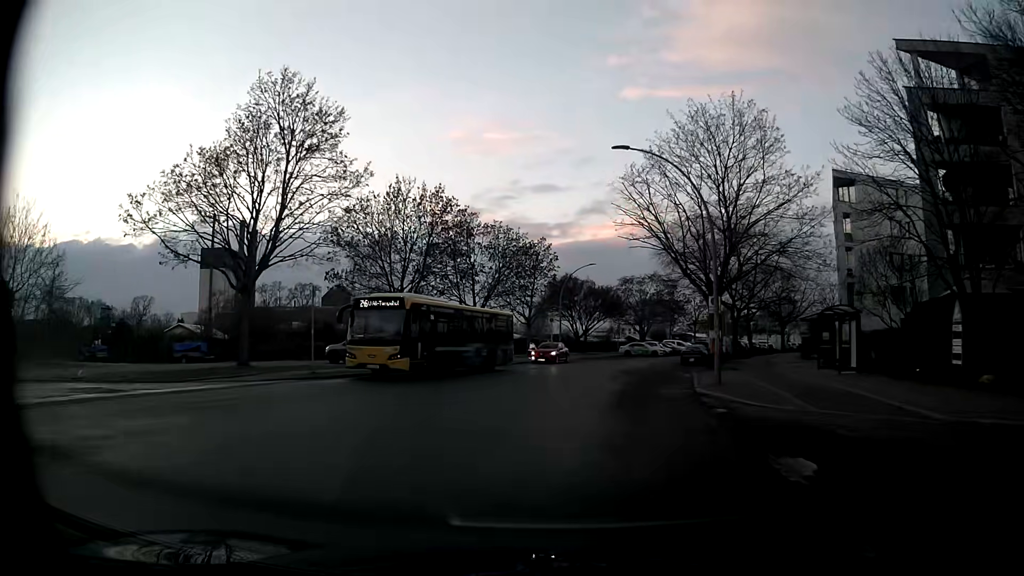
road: residential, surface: asphalt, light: Day
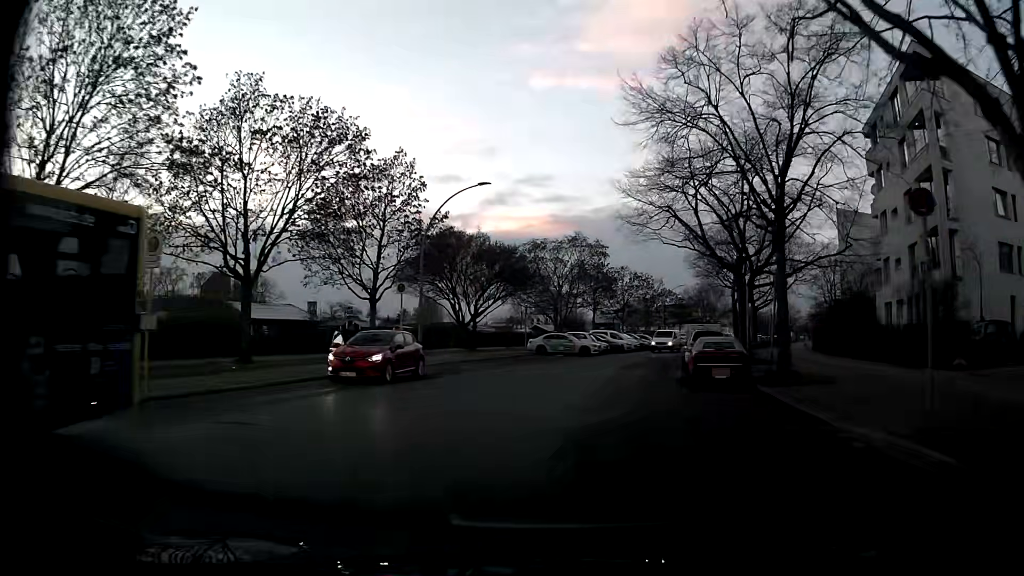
(+1.7, +26.9) m; +8°
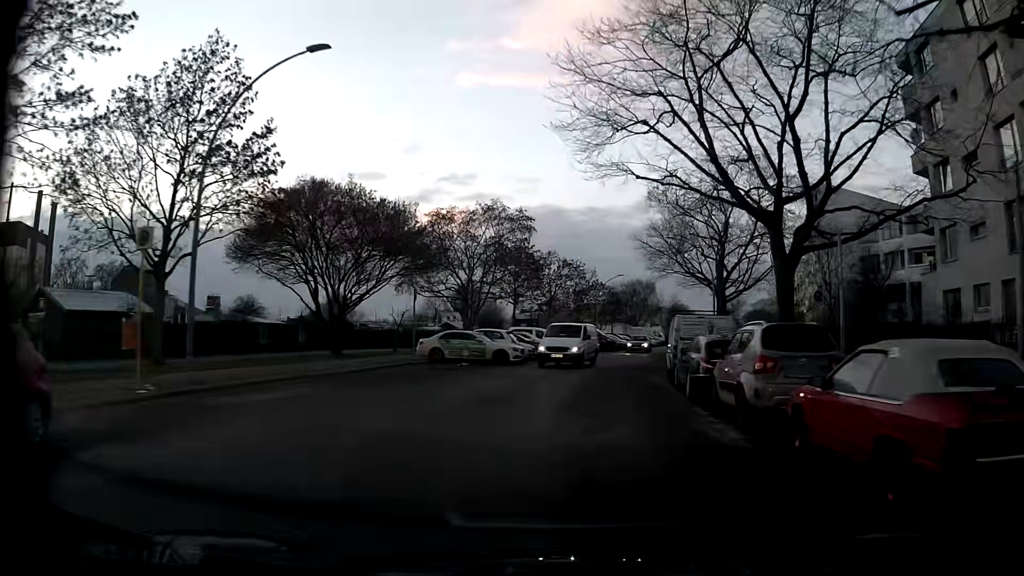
(+0.8, +14.5) m; +6°
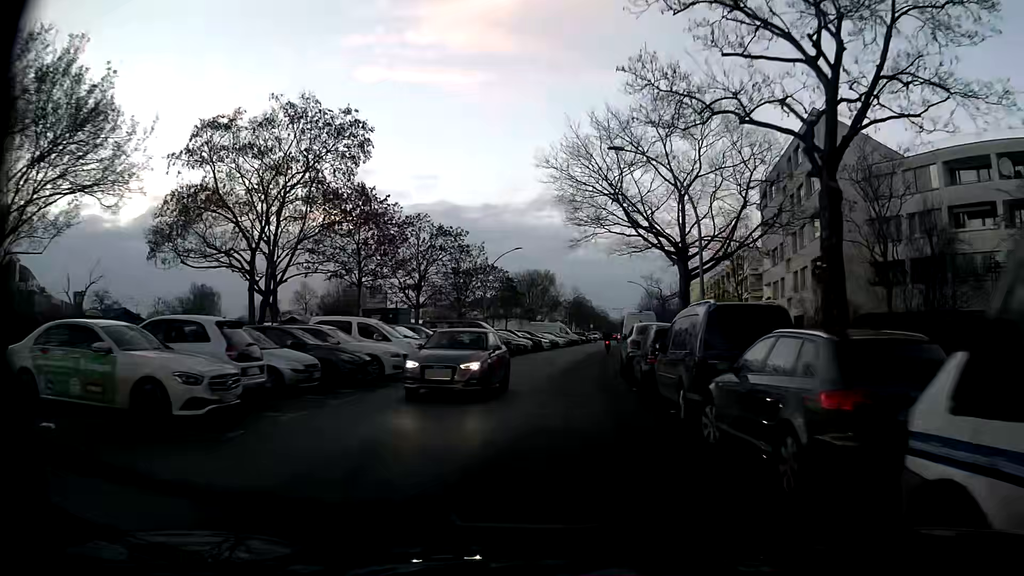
(+1.9, +21.0) m; +9°
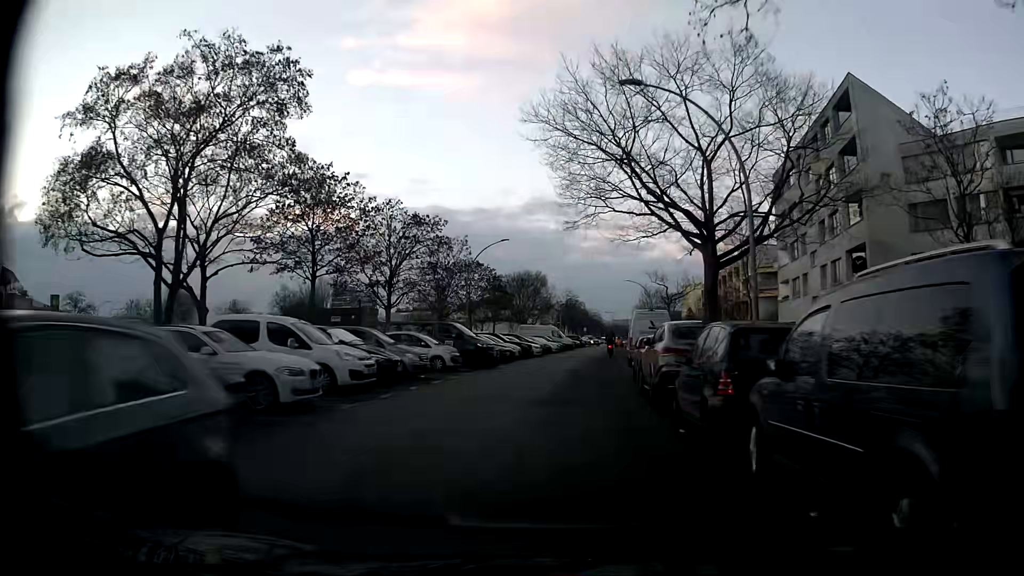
(0.0, +6.9) m; +1°
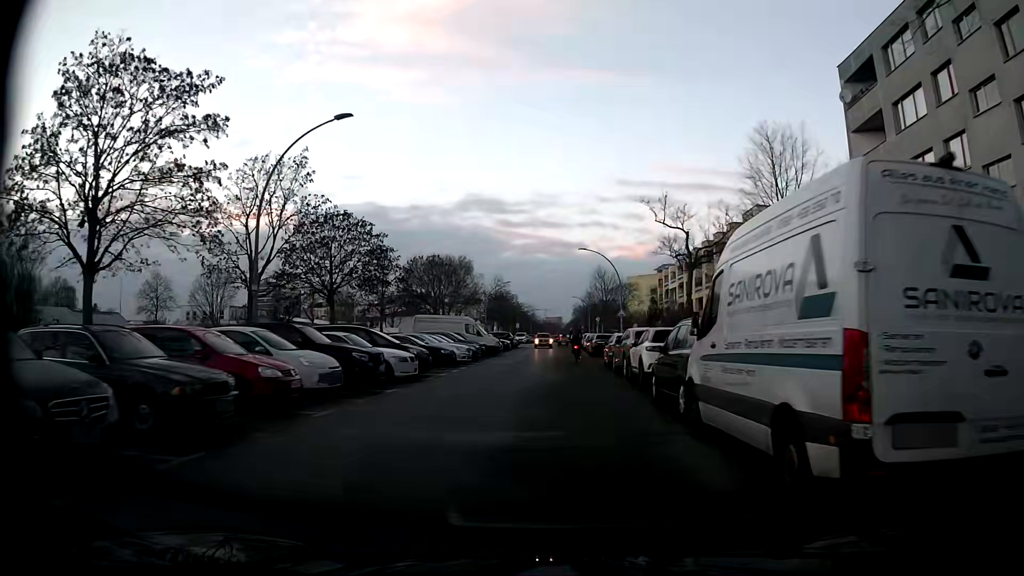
(+1.3, +26.5) m; +5°
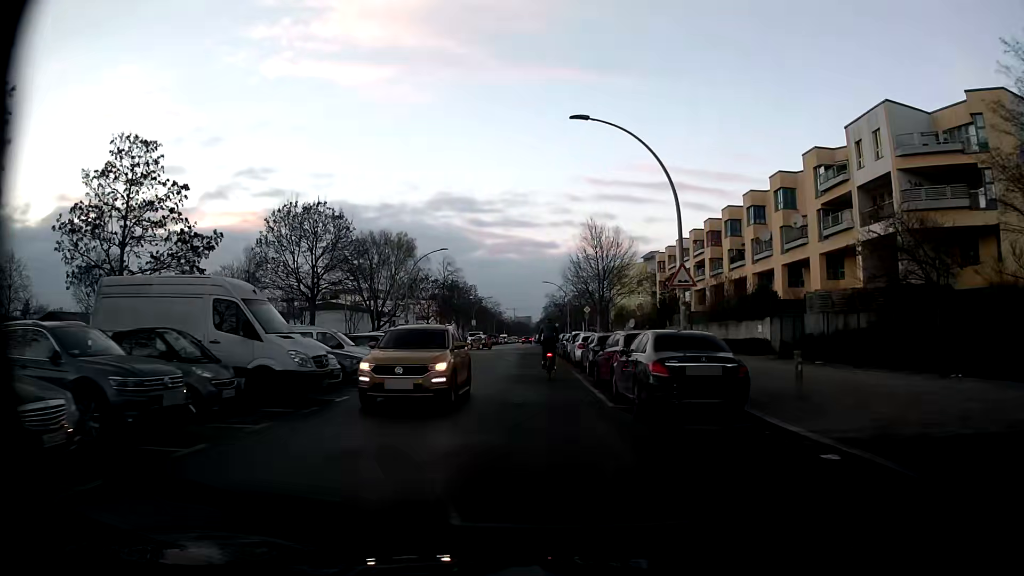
(+1.0, +31.4) m; +3°
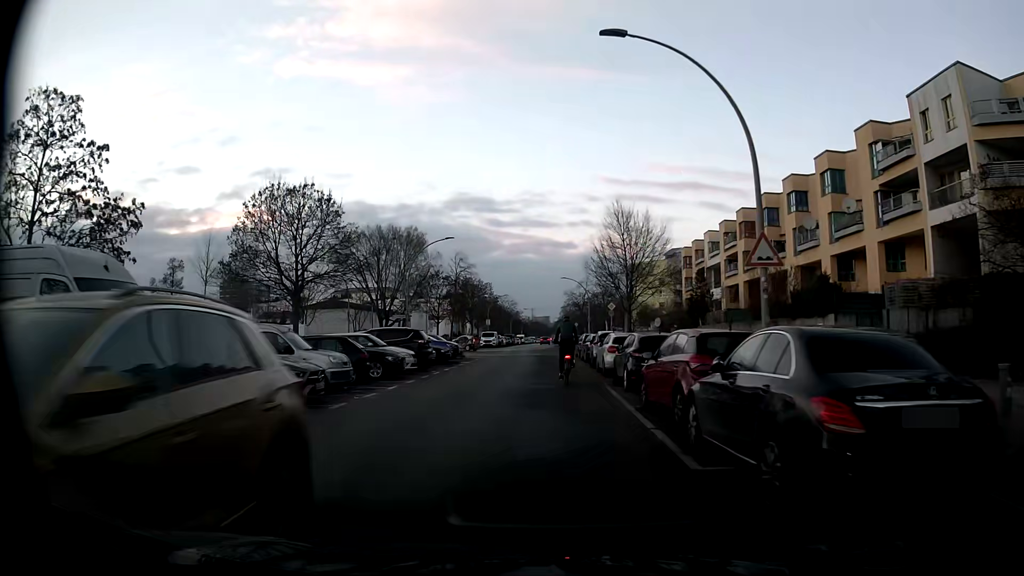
(0.0, +6.0) m; -1°
